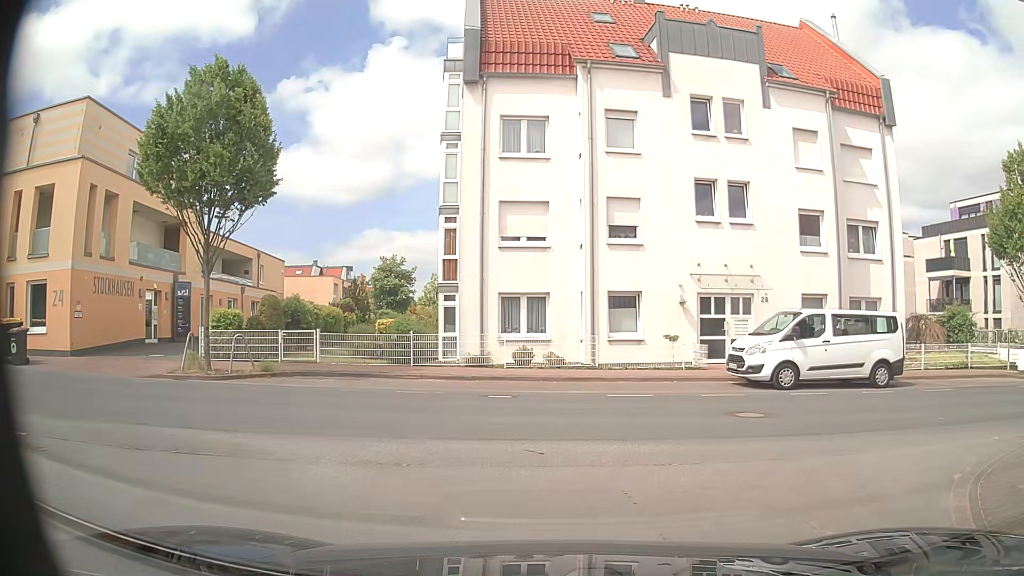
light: Day
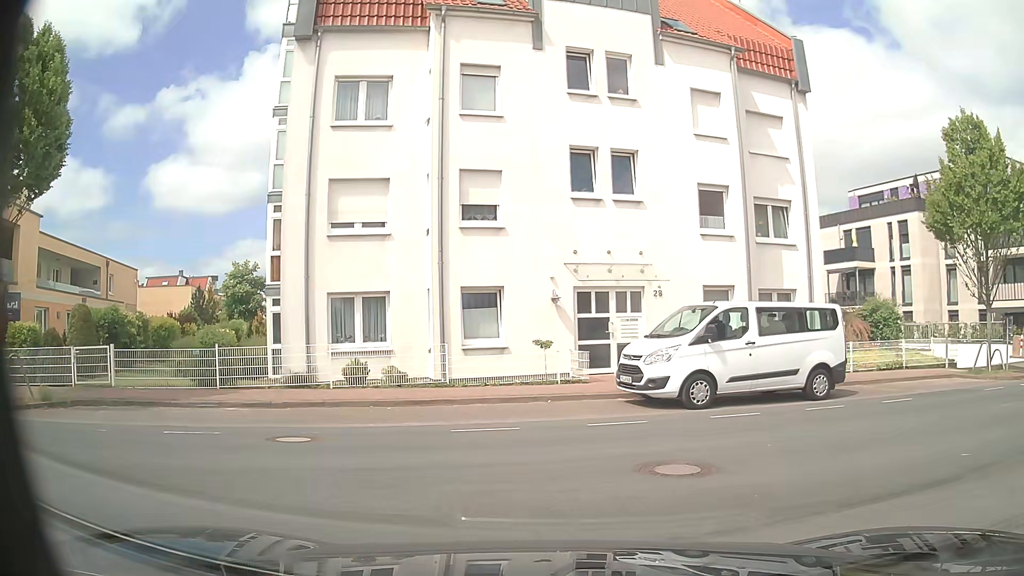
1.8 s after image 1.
(+0.4, +3.9) m; +12°
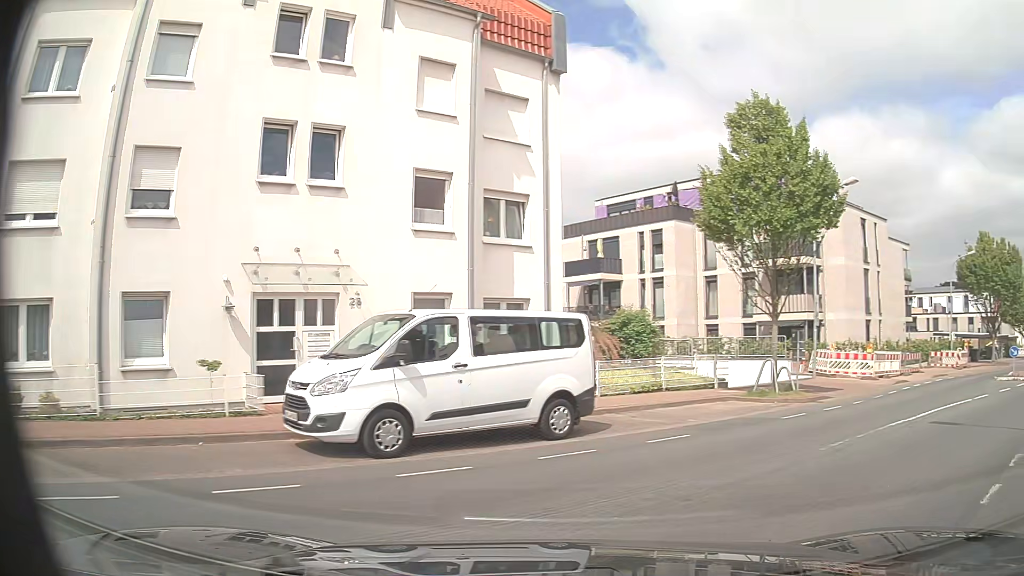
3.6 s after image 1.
(+0.6, +3.7) m; +20°
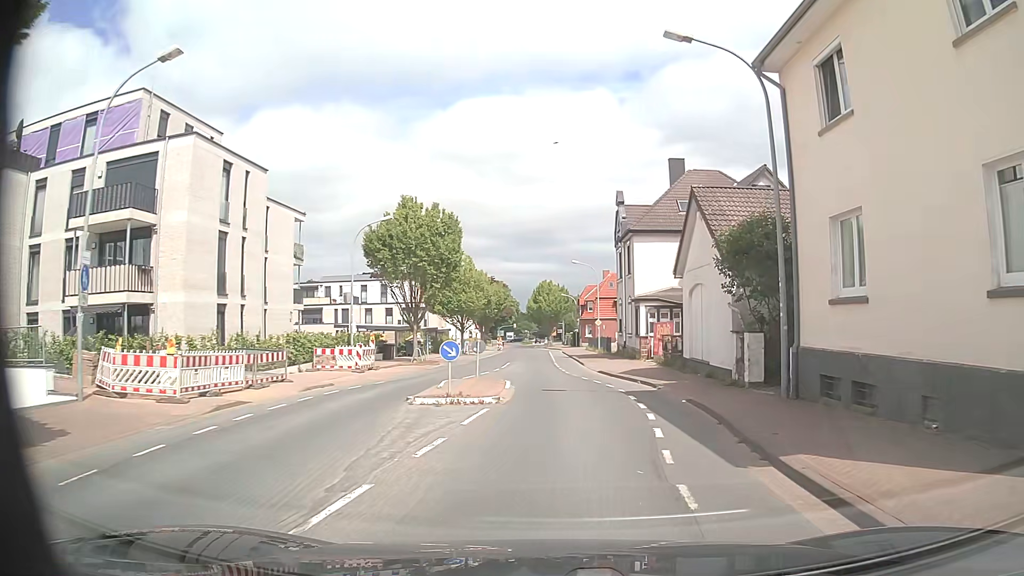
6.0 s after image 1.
(+7.1, +10.7) m; +51°
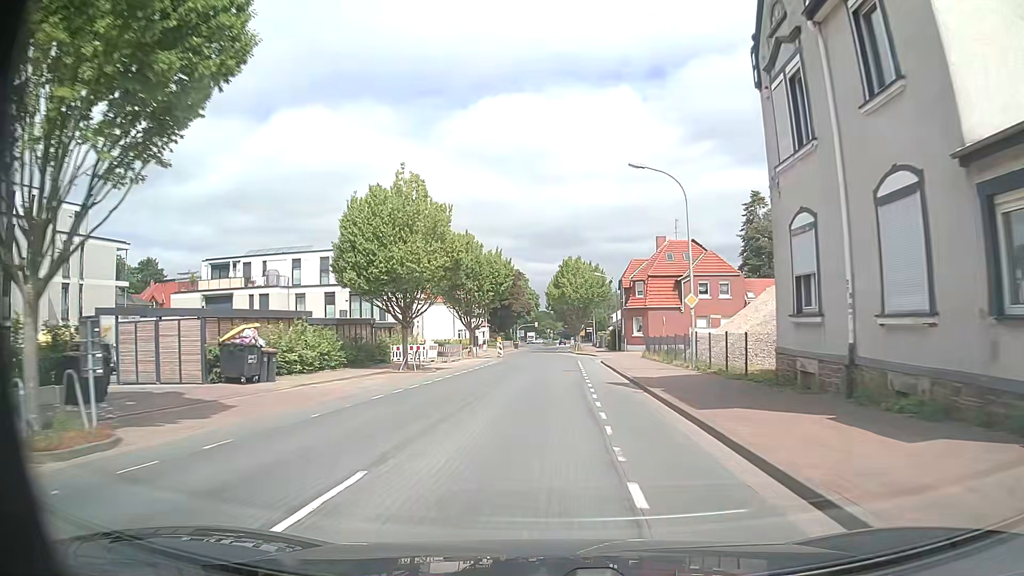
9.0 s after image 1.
(-0.1, +32.8) m; -2°
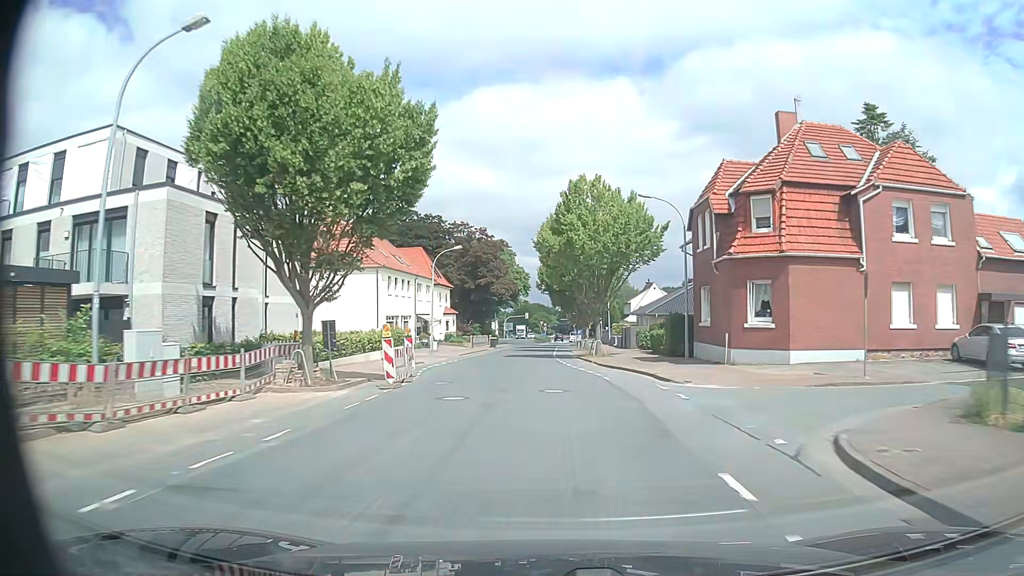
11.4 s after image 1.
(+0.3, +36.3) m; +1°
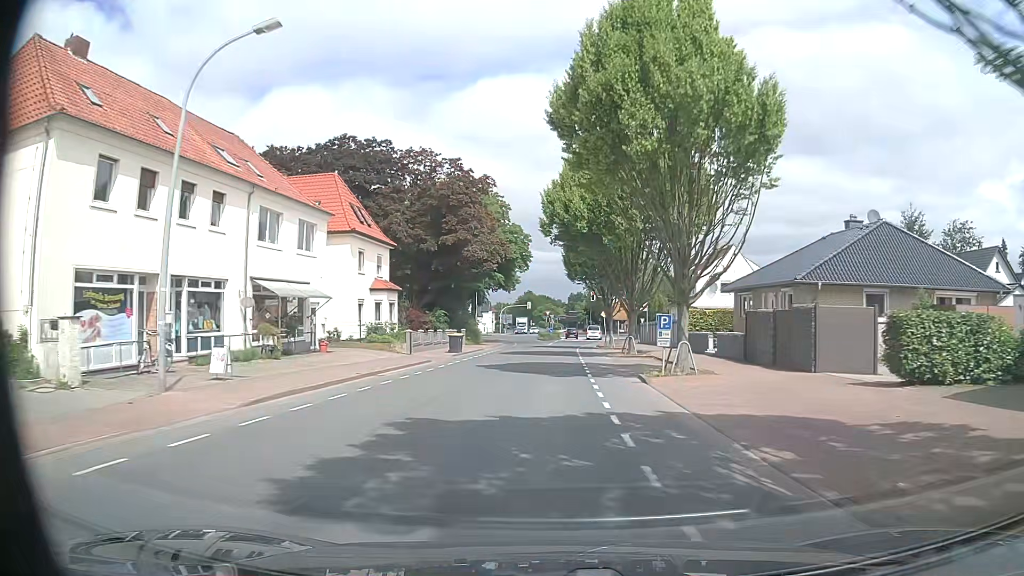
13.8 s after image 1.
(-0.5, +36.7) m; -1°
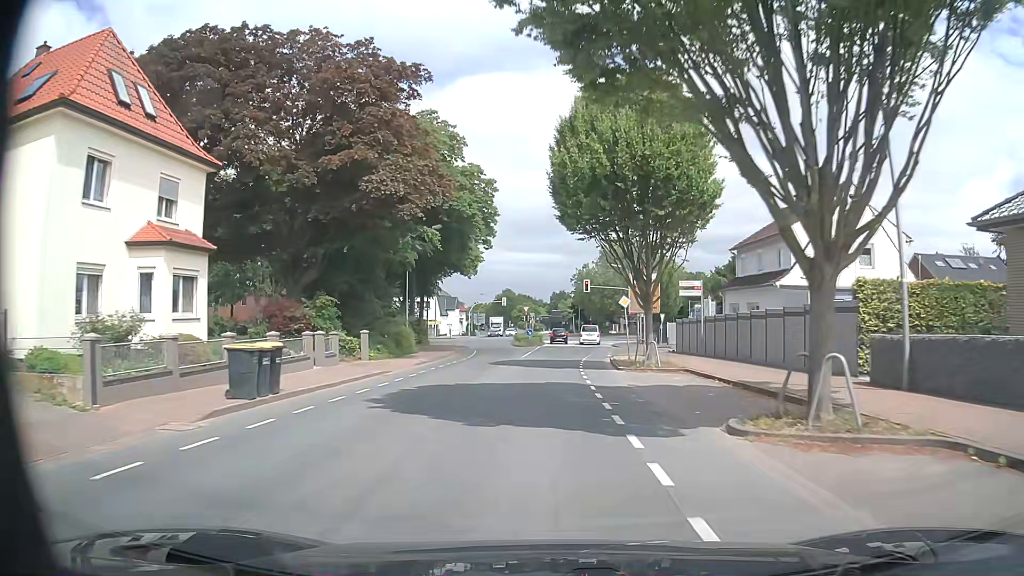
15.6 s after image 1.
(+0.3, +25.7) m; +1°
(0, +10) (0, +20) (+1, +30) (+2, +40) (+3, +50) (+4, +60) (+5, +70) (+7, +79) (+14, +86) (+23, +89) m
